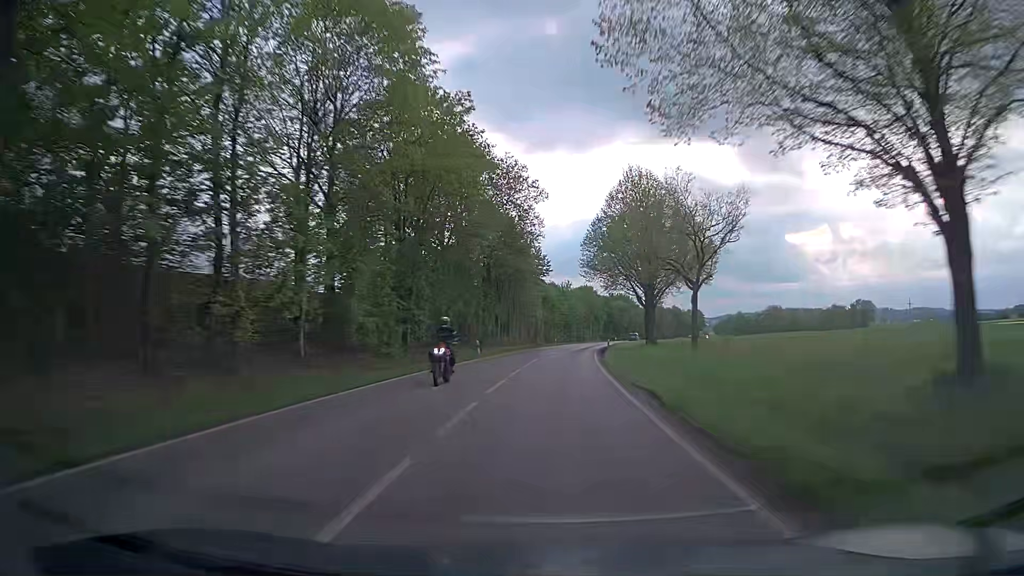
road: secondary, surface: asphalt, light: Day
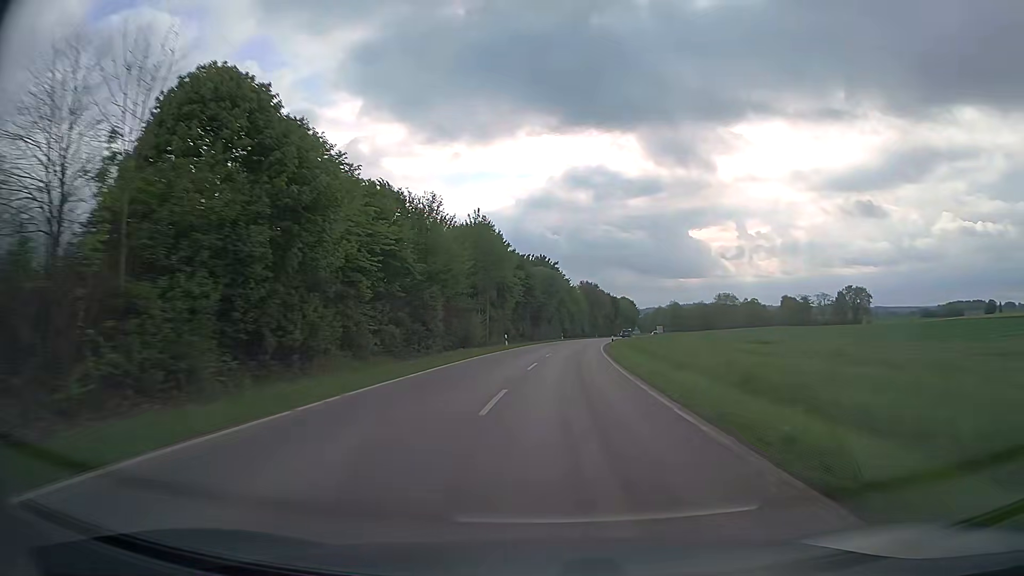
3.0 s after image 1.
(+6.3, +85.7) m; +8°
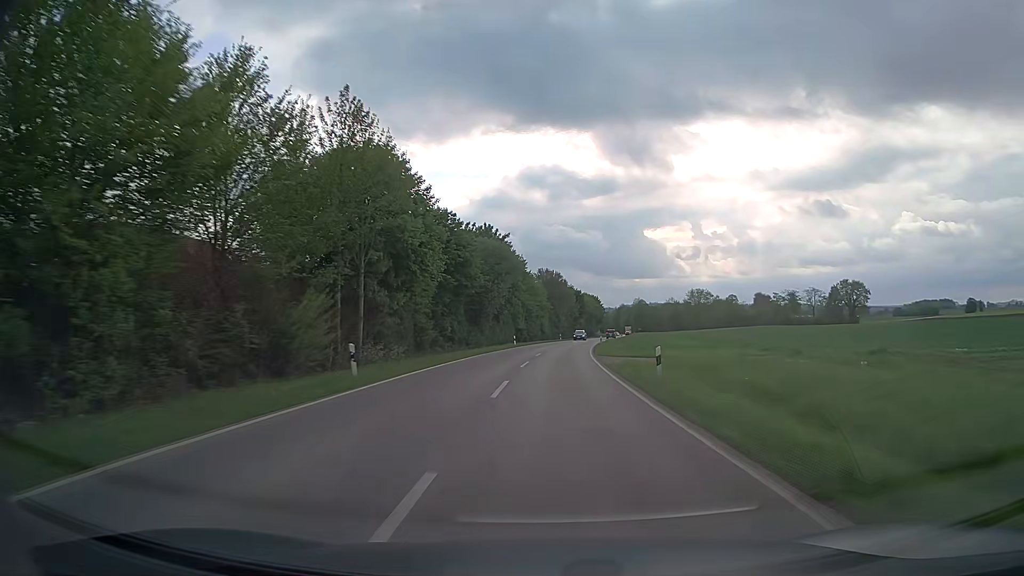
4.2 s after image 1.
(+1.1, +32.5) m; +4°
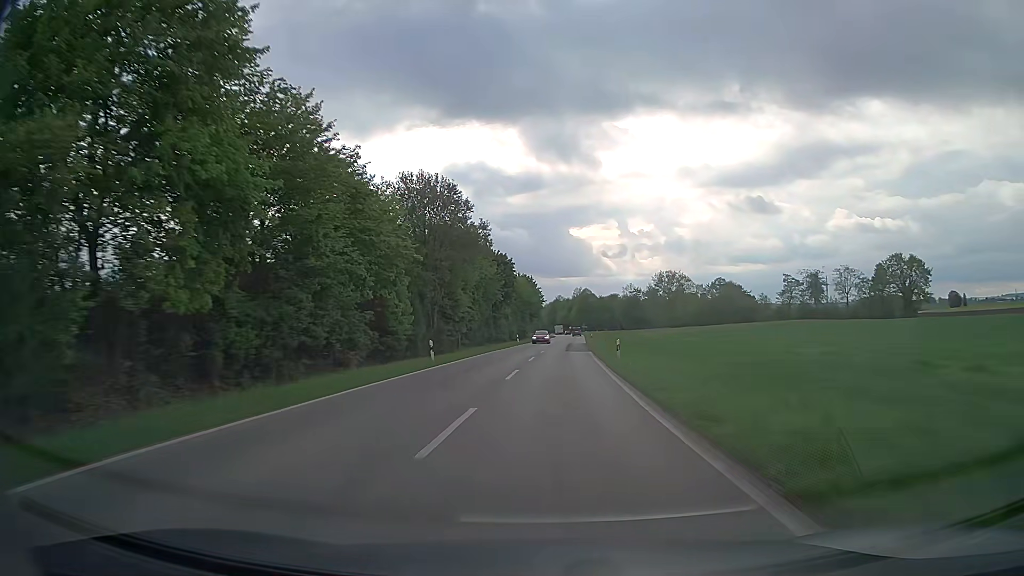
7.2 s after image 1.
(+4.4, +76.9) m; +6°
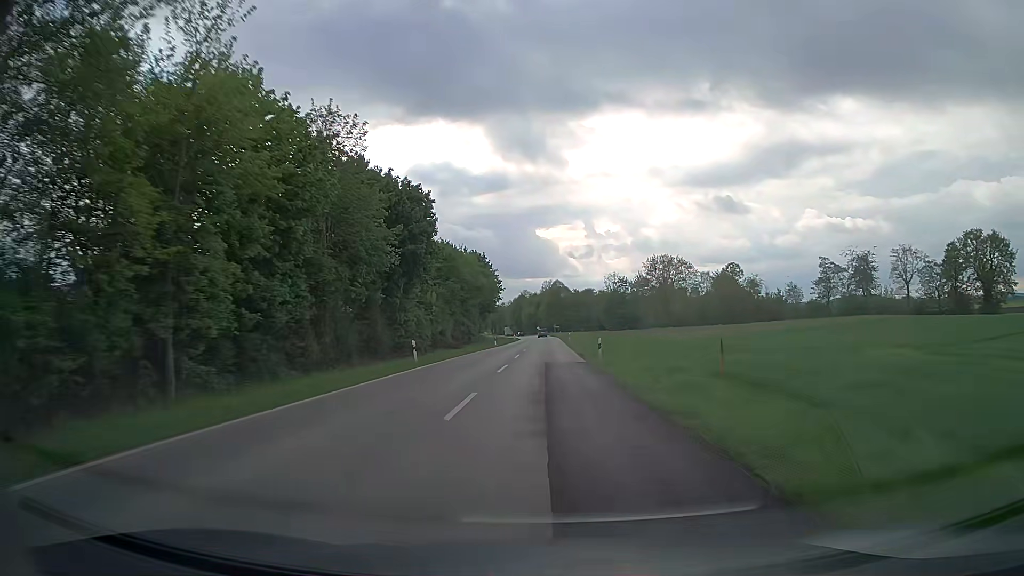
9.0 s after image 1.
(+1.4, +43.9) m; +3°
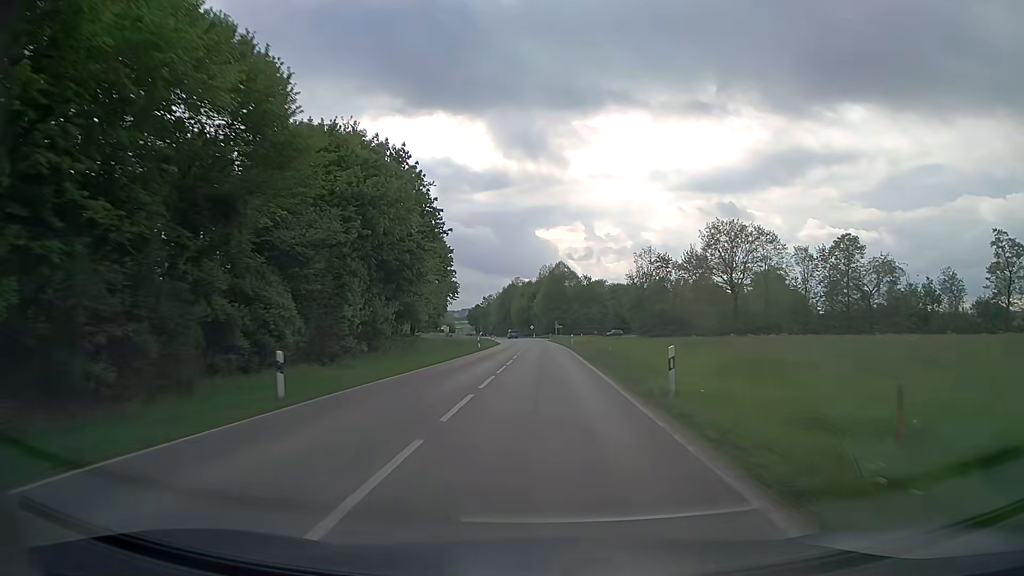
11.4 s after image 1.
(+0.2, +59.0) m; 0°
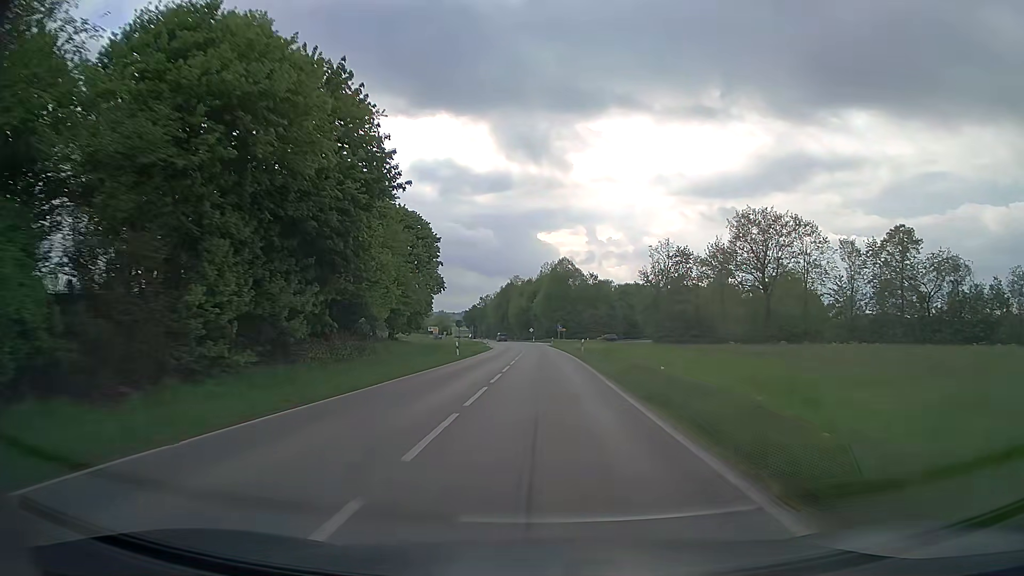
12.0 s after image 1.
(0.0, +14.8) m; 0°
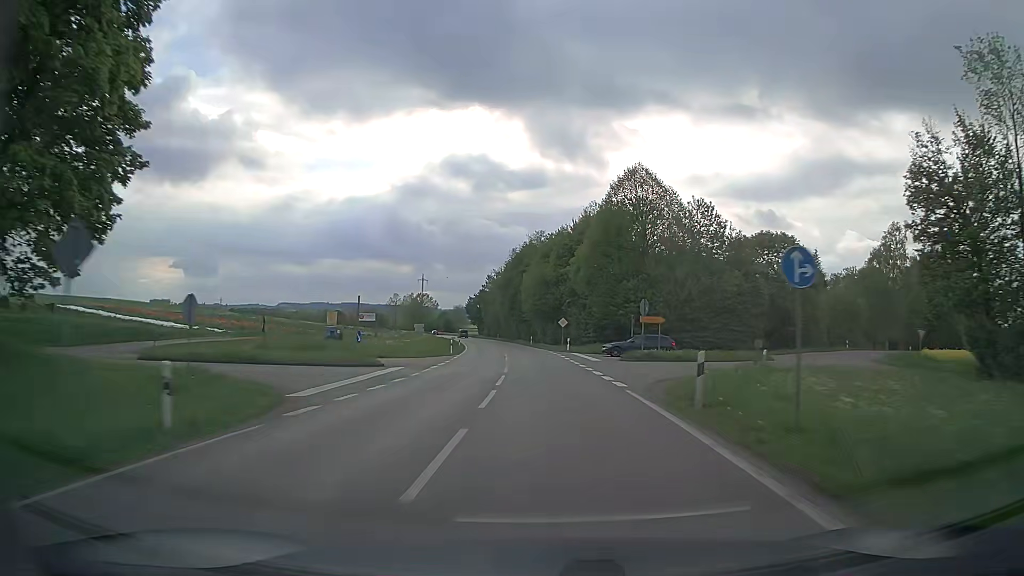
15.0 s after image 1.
(-0.8, +73.7) m; -3°
(0, +10) (0, +20) (-1, +30) (-1, +40) (-2, +50) (-3, +60) (-4, +70) (-5, +80) (-6, +90) (-7, +100) m
